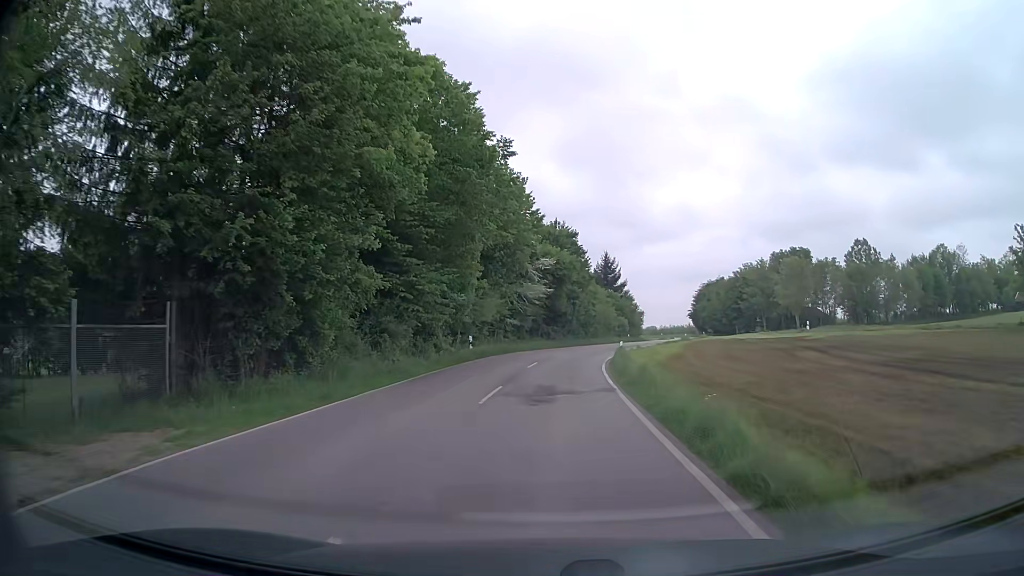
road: tertiary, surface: asphalt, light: Day
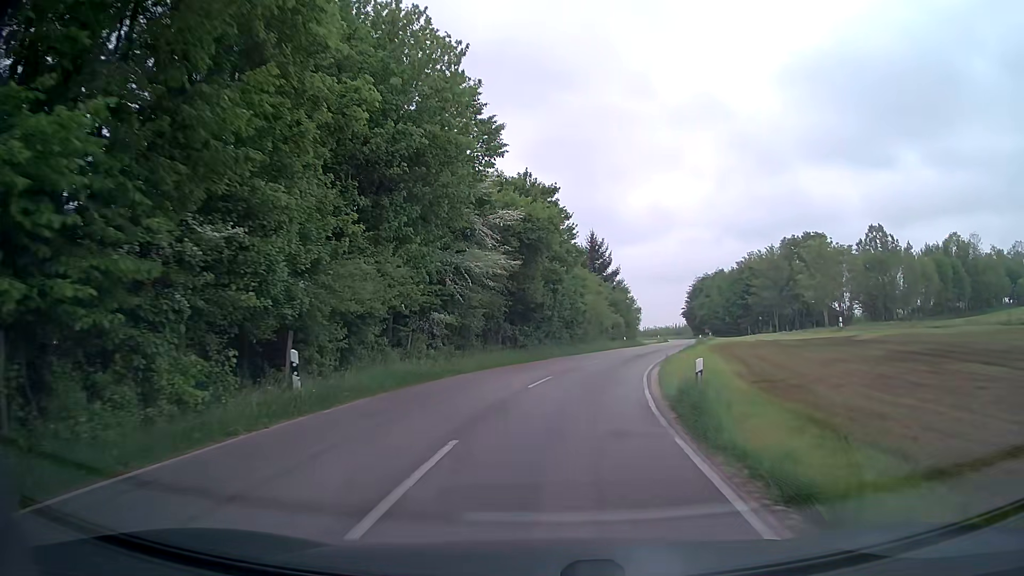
(+0.5, +20.1) m; +2°
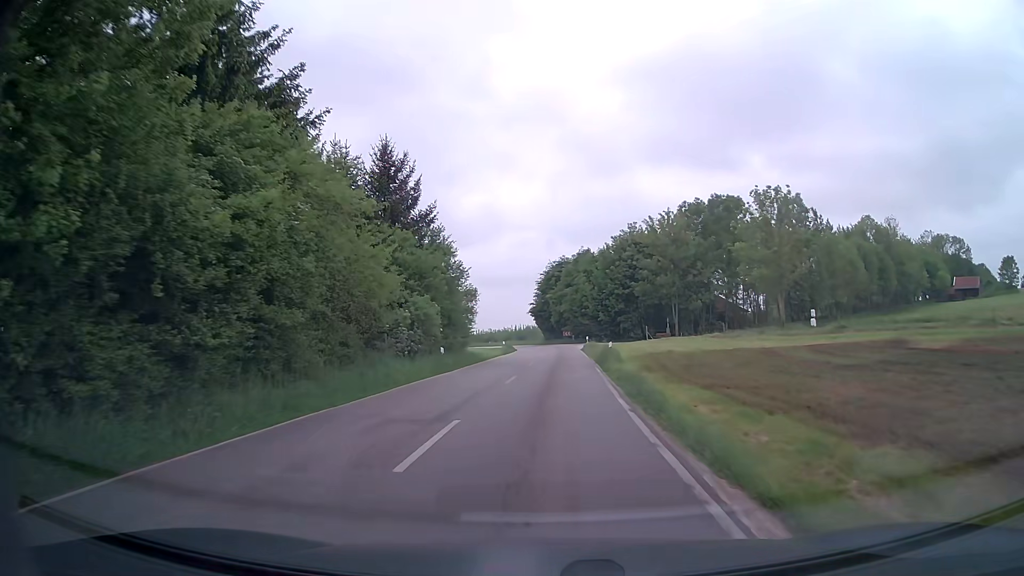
(+4.2, +33.5) m; +14°
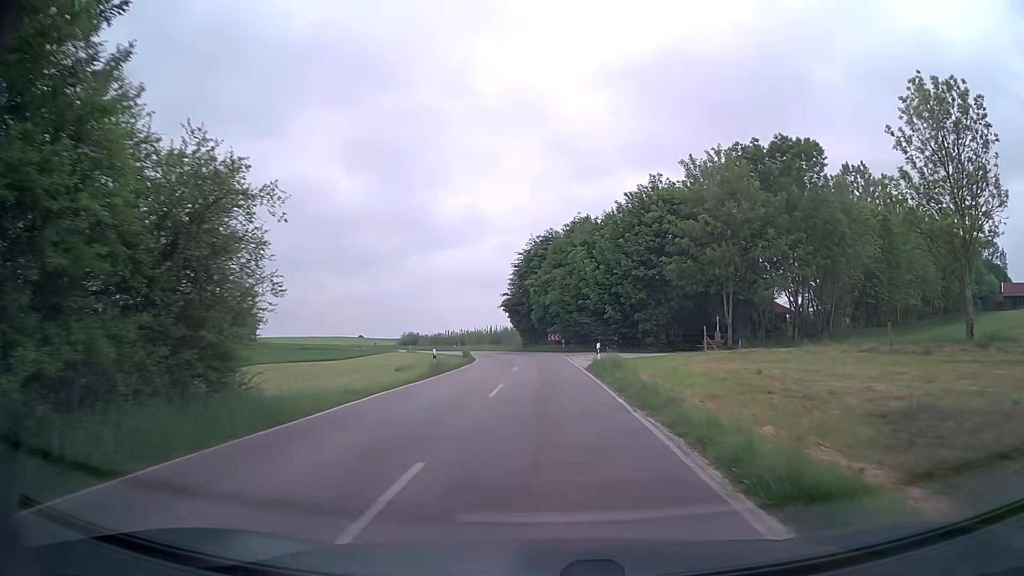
(+0.6, +27.6) m; +2°
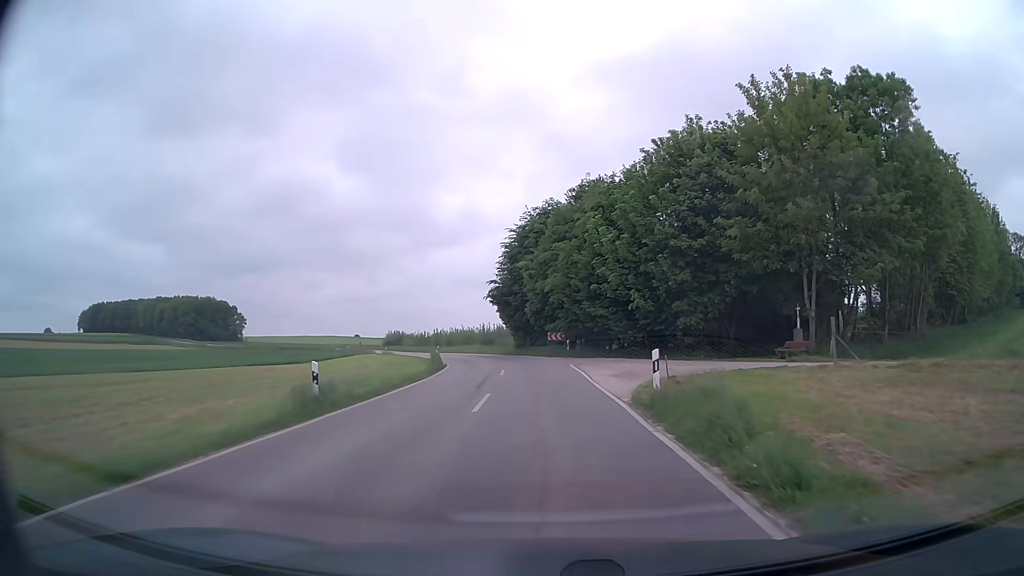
(0.0, +15.1) m; 0°
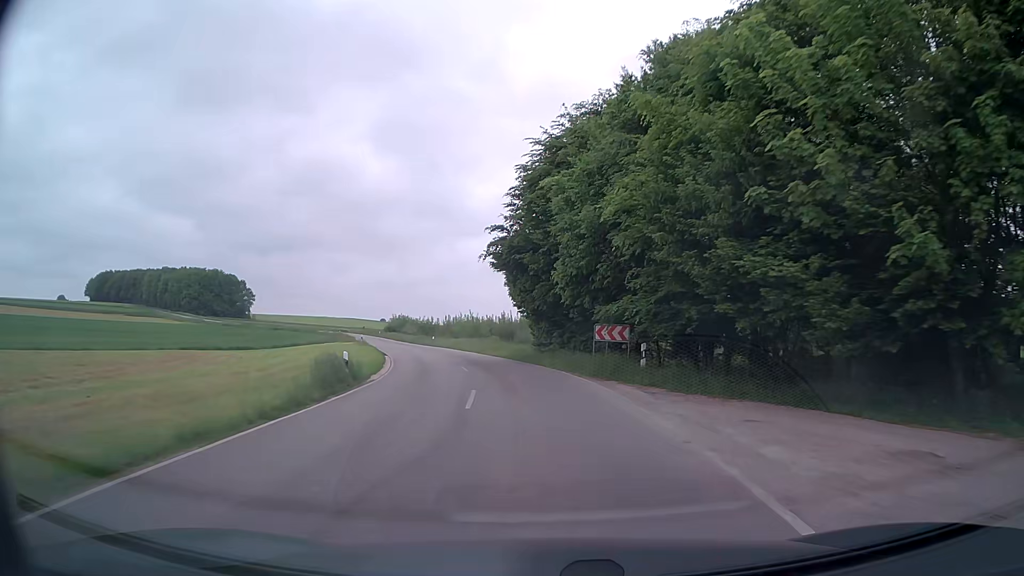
(-0.5, +24.4) m; -3°
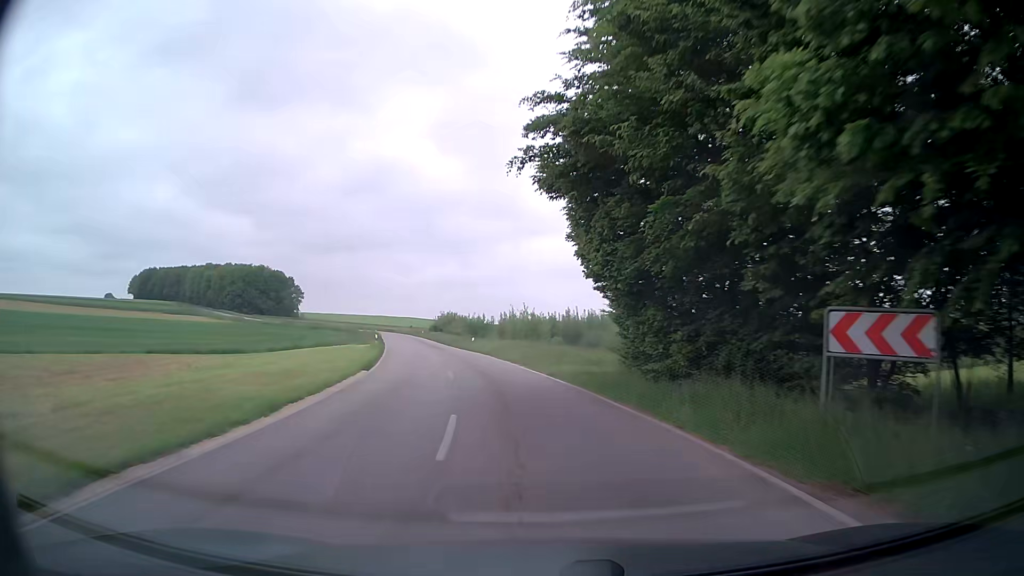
(-0.7, +16.9) m; -5°
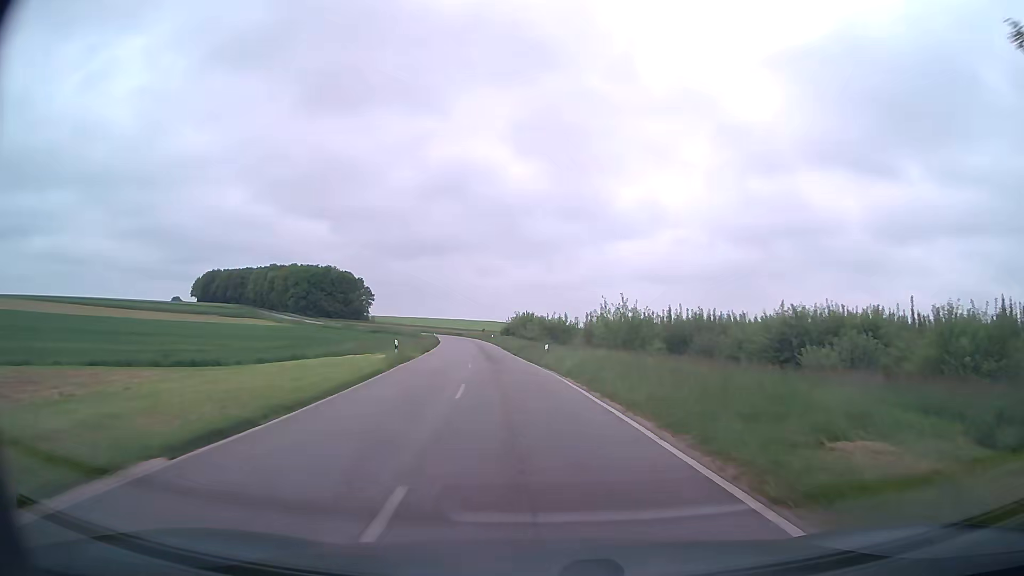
(-1.1, +17.3) m; -6°
(0, +10) (-1, +20) (-2, +30) (-3, +40) (-5, +50) (-6, +60) (-8, +70) (-9, +79) (-11, +89) (-13, +99) m
